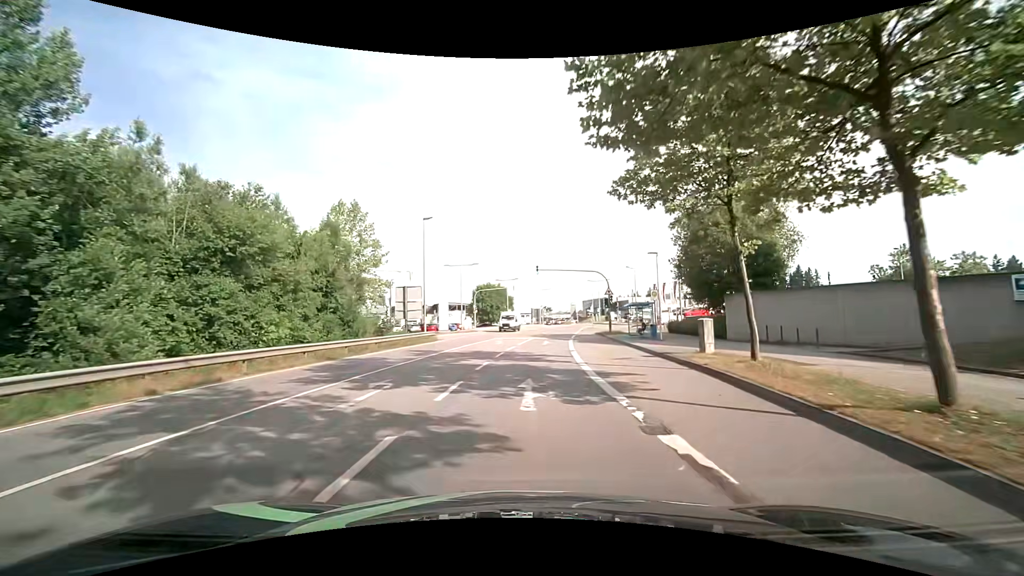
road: secondary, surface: asphalt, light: Day
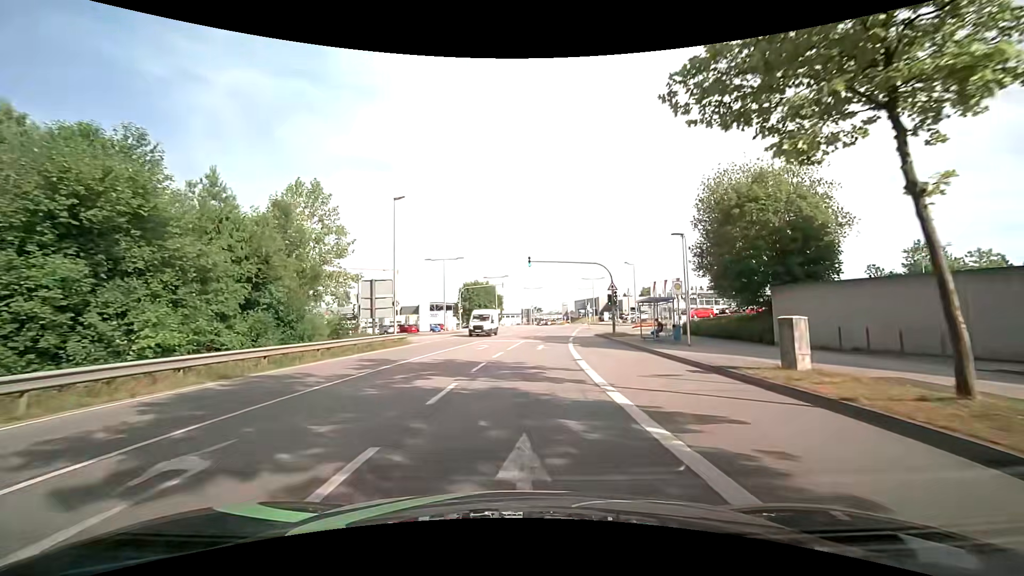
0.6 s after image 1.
(0.0, +6.5) m; +1°
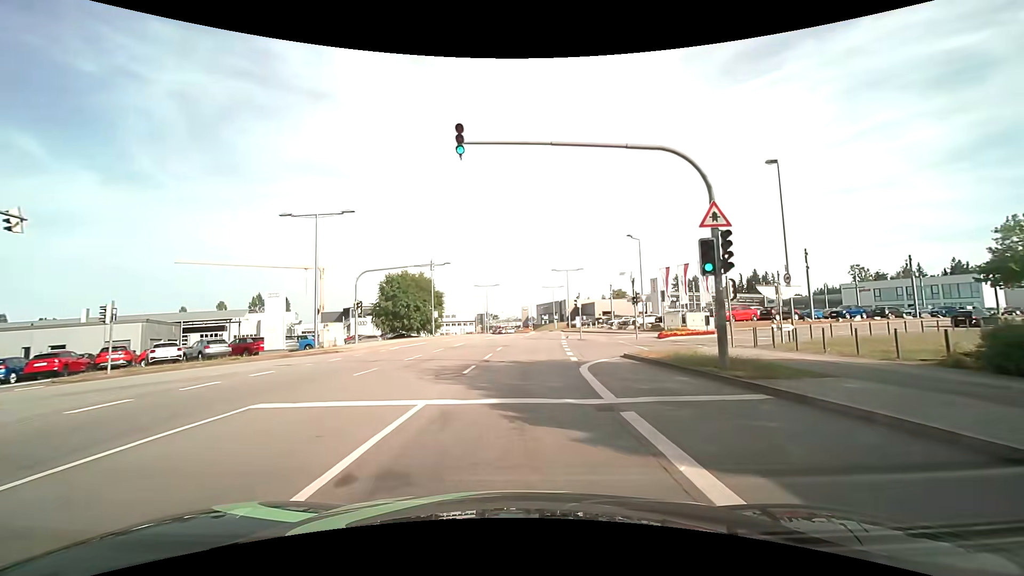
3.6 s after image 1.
(+1.1, +27.4) m; +5°
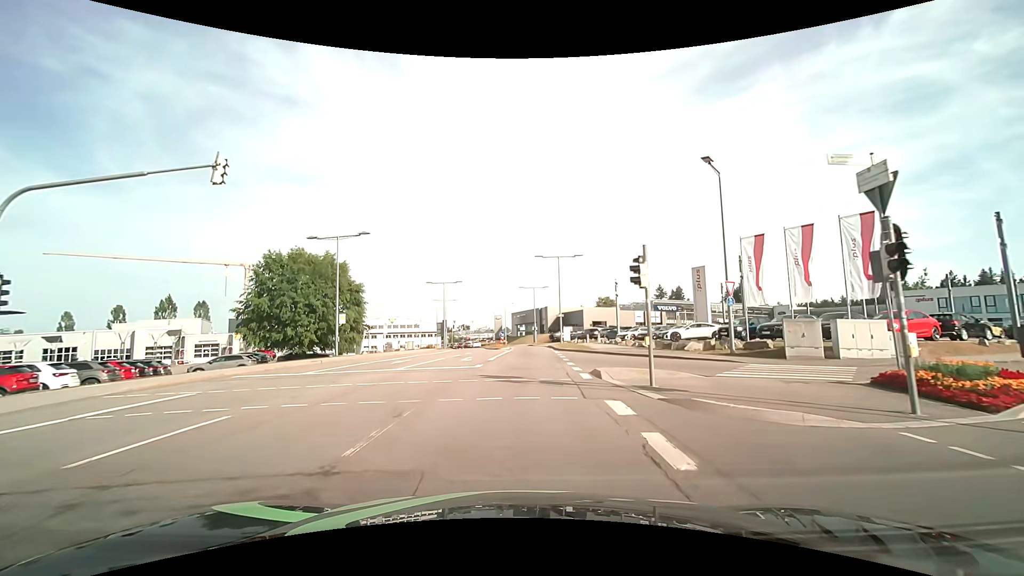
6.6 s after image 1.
(+0.7, +25.2) m; +3°
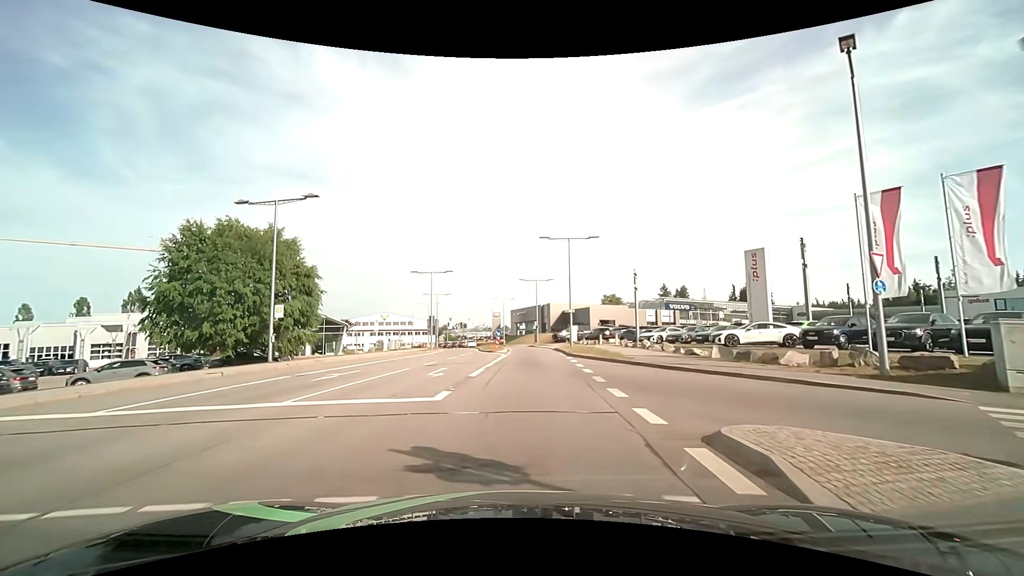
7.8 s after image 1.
(0.0, +9.9) m; 0°
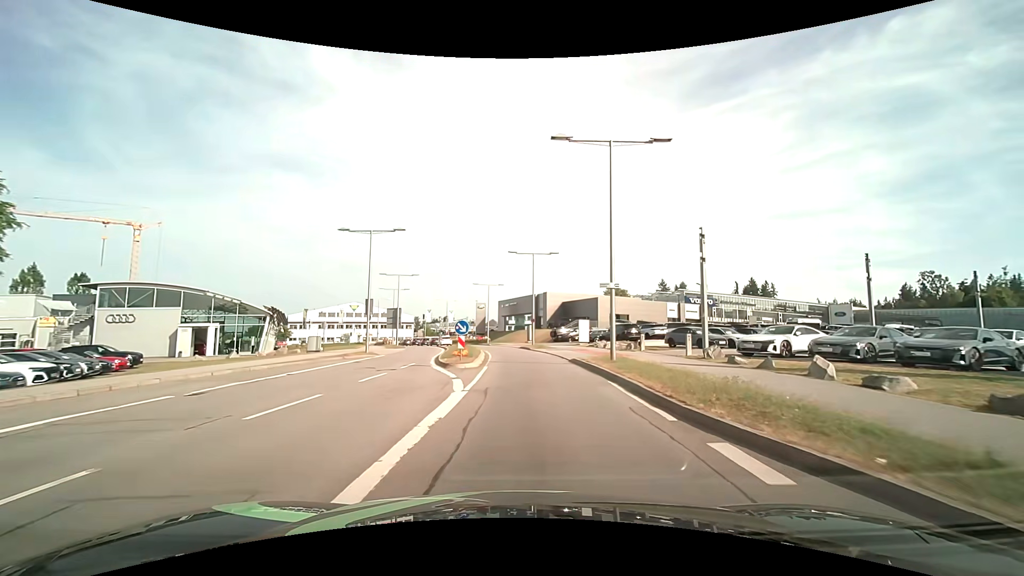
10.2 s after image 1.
(+0.2, +21.1) m; +1°
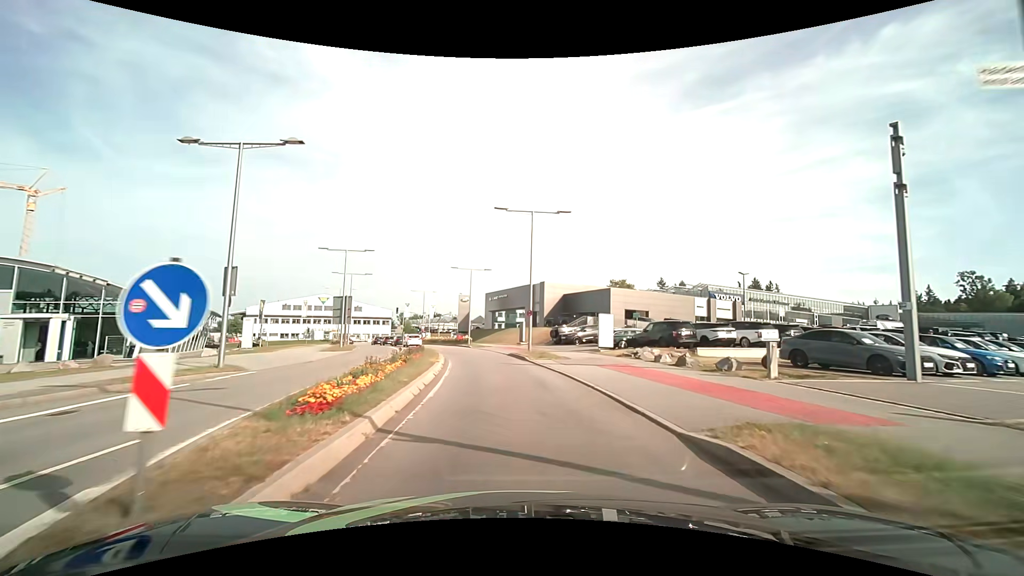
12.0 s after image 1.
(+0.1, +16.7) m; +1°
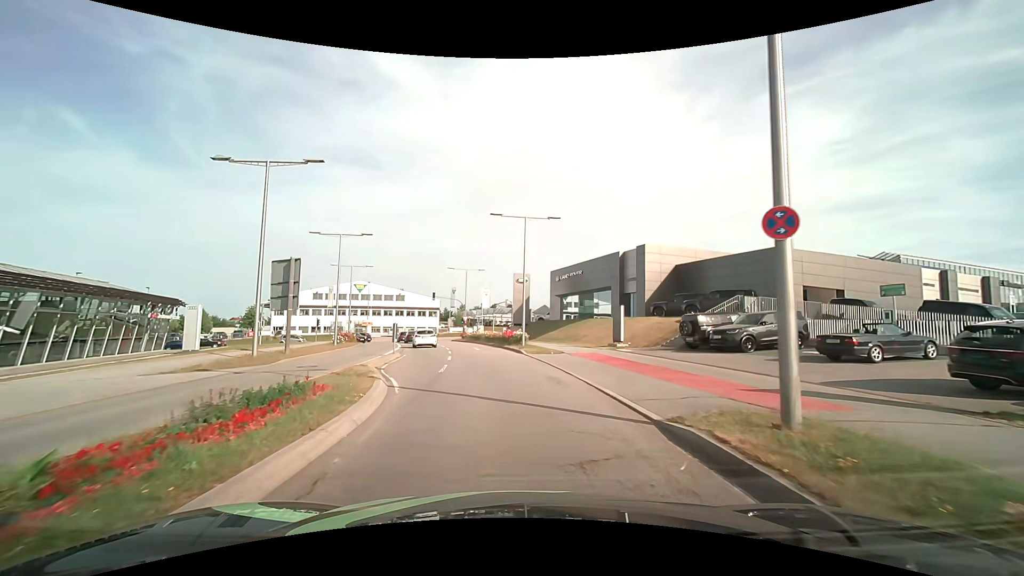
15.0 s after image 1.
(-1.3, +24.5) m; -7°
(0, +10) (-3, +20) (-5, +29) (-7, +39) (-9, +49) (-12, +59) (-15, +68) (-19, +77) (-27, +83) (-37, +84) m
